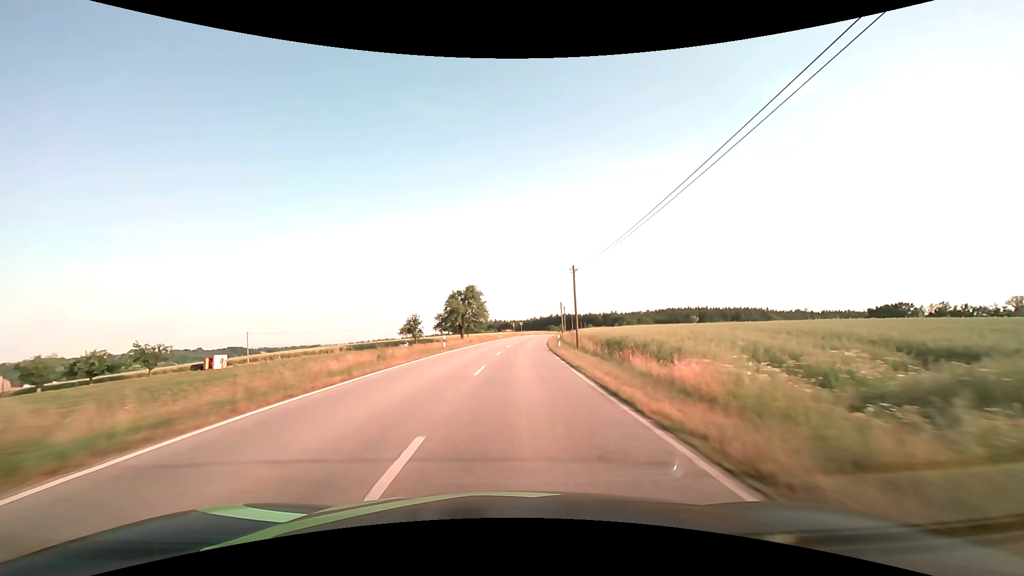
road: secondary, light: Day
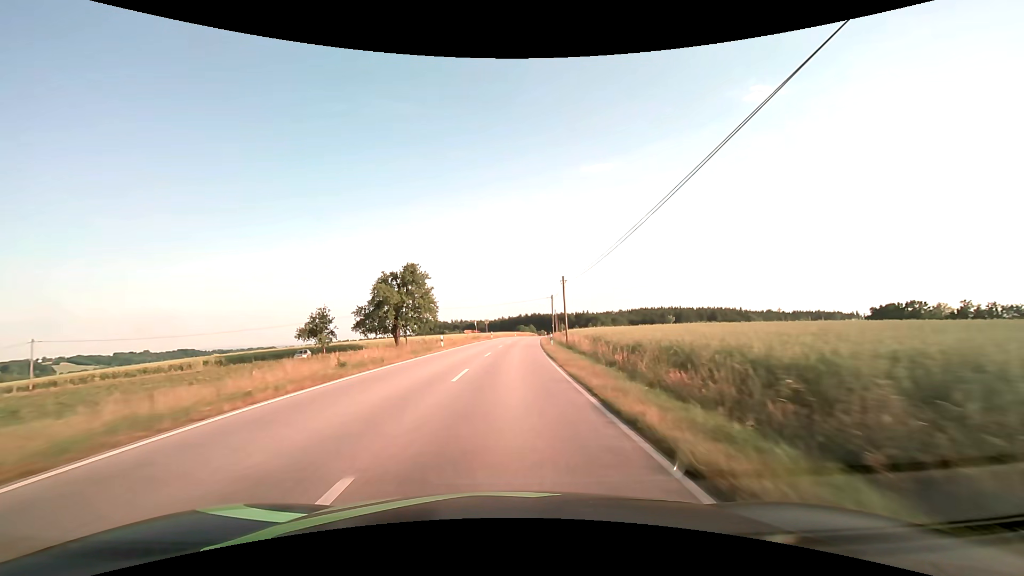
(+1.4, +37.4) m; +4°
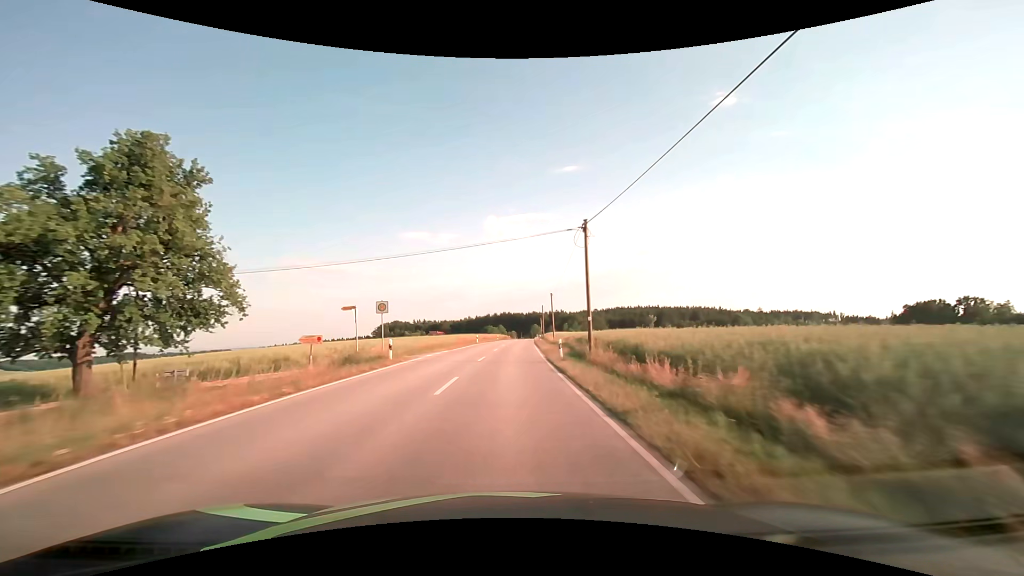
(+1.6, +49.9) m; +4°
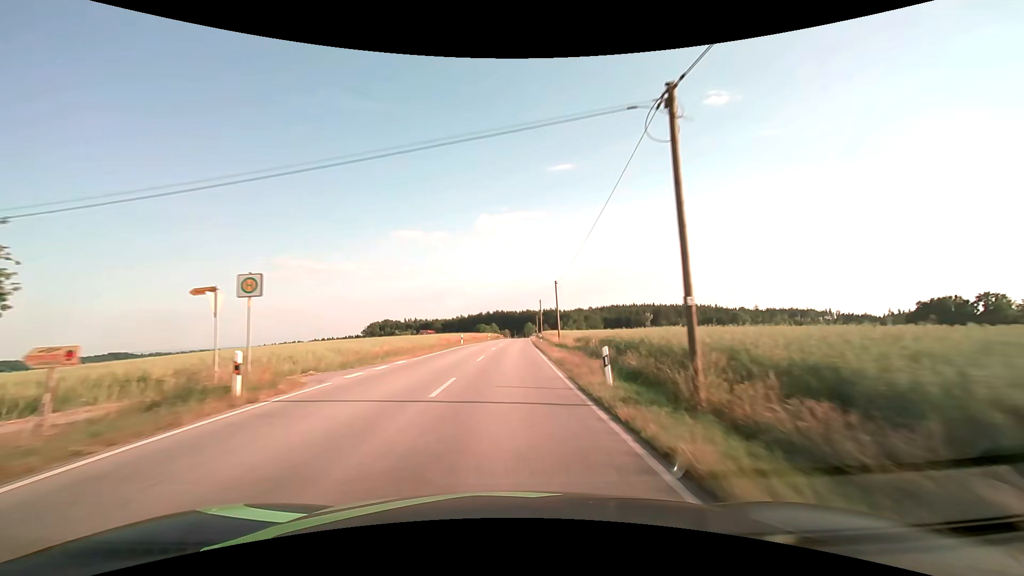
(+0.1, +12.5) m; +1°
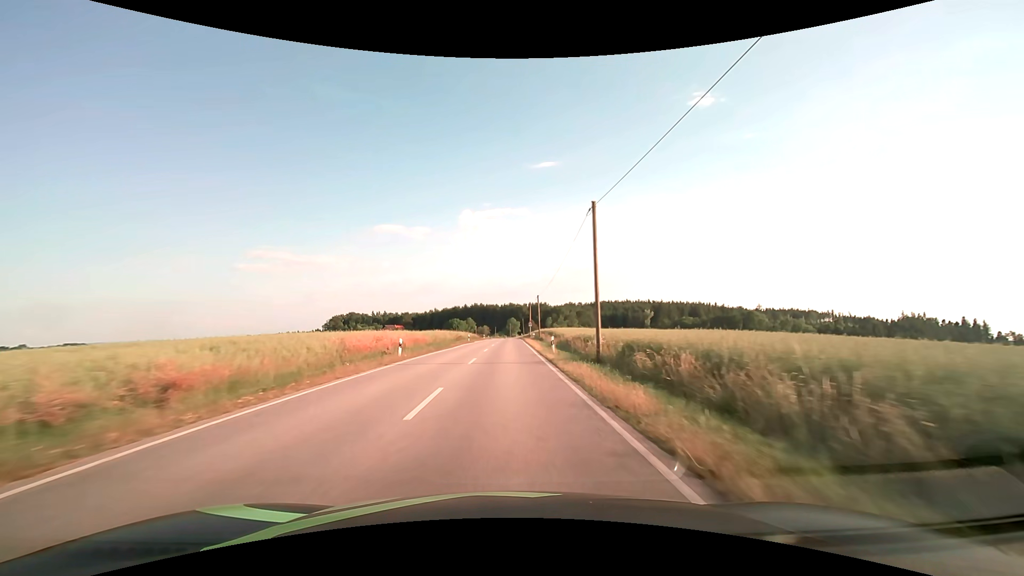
(+1.3, +62.6) m; +2°
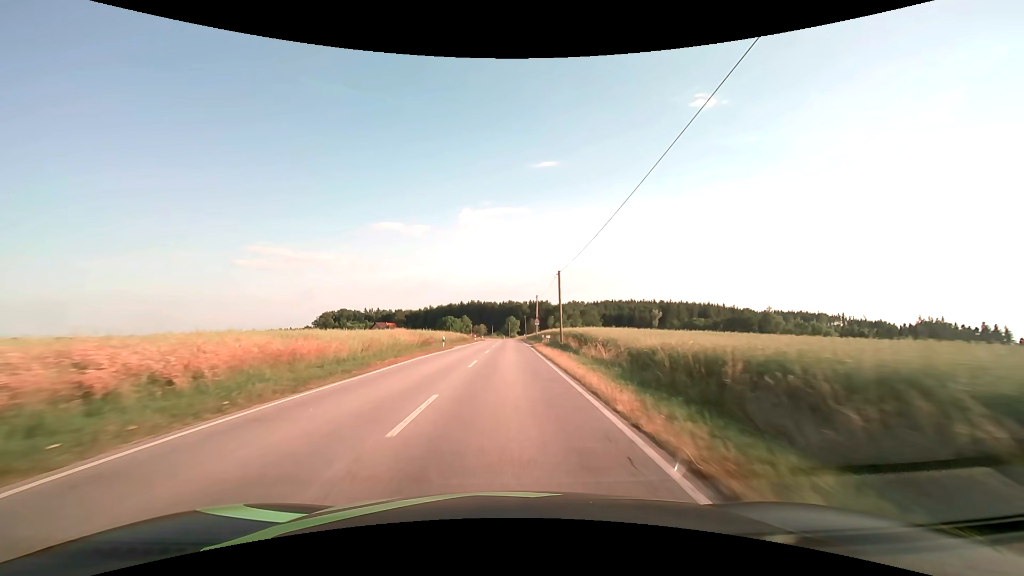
(+0.1, +25.1) m; 0°
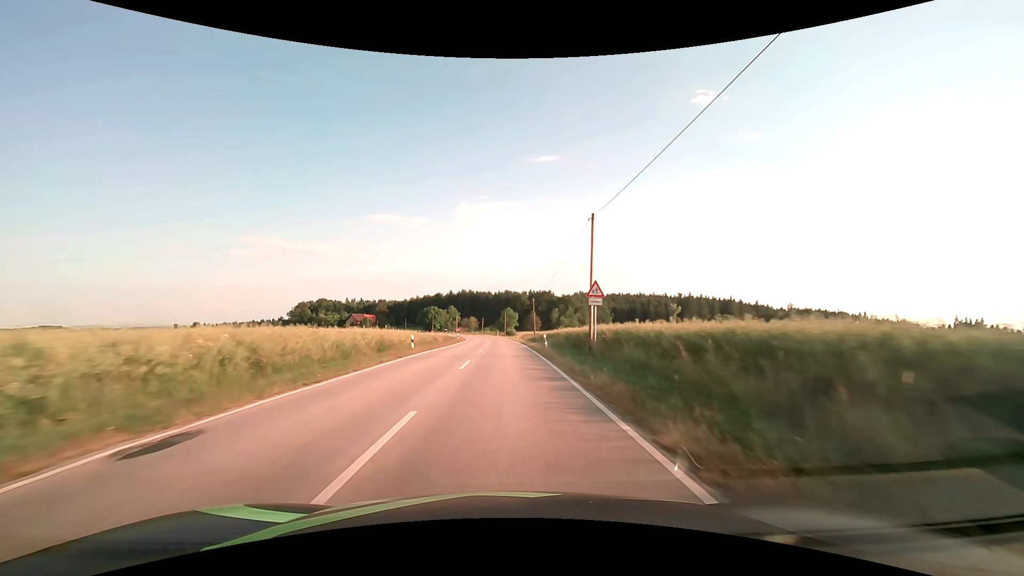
(+0.4, +50.3) m; +1°
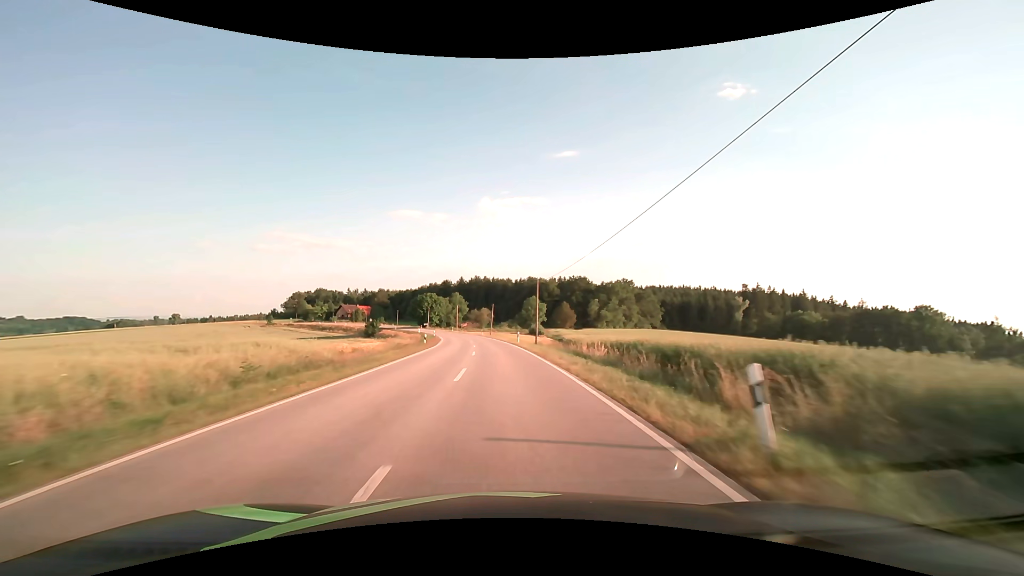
(-1.0, +62.9) m; -2°
(0, +10) (0, +20) (-1, +30) (-1, +40) (-2, +50) (-3, +60) (-4, +70) (-6, +80) (-7, +90) (-9, +99) m
